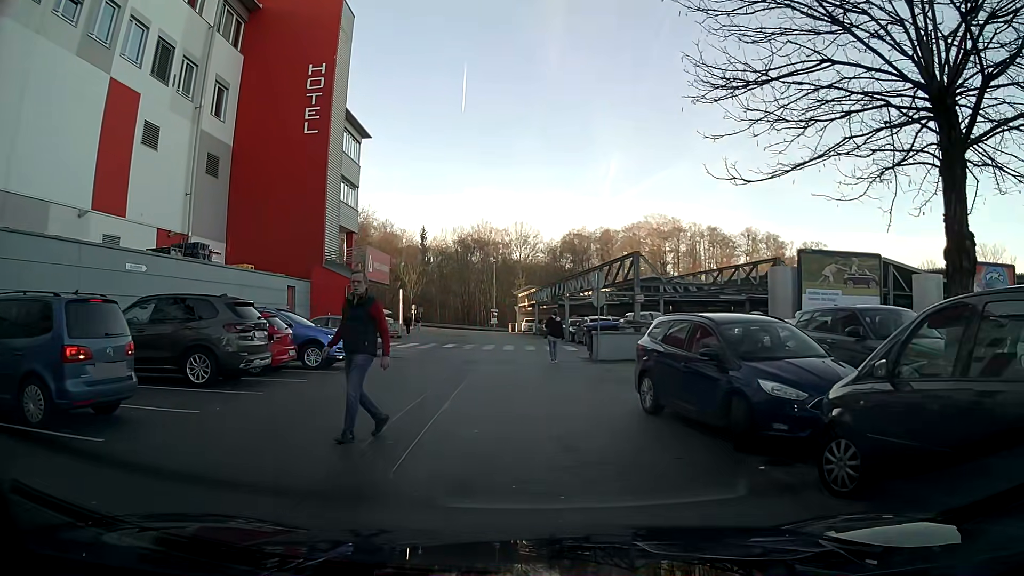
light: Day
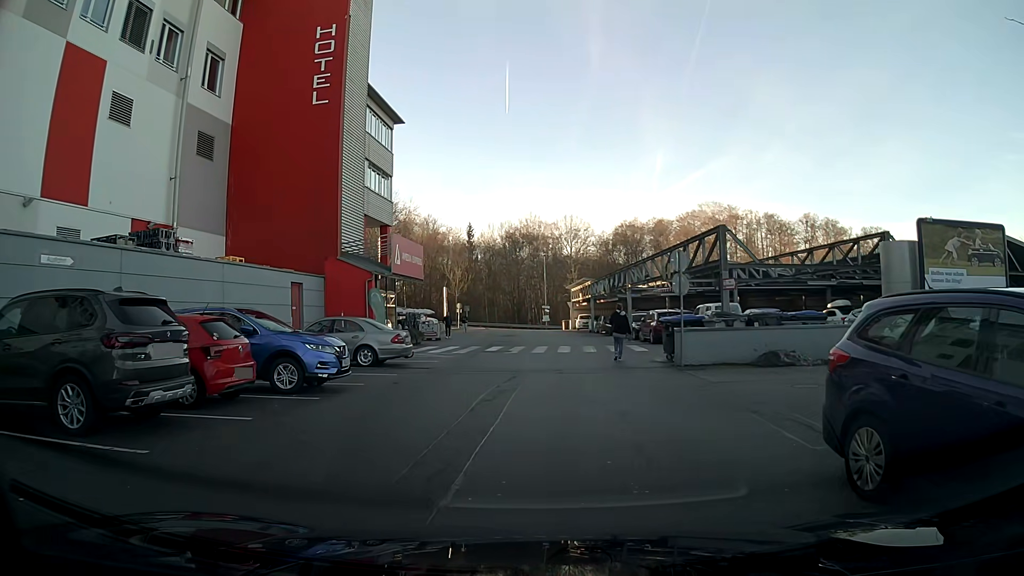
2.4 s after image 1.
(-0.2, +5.5) m; -4°
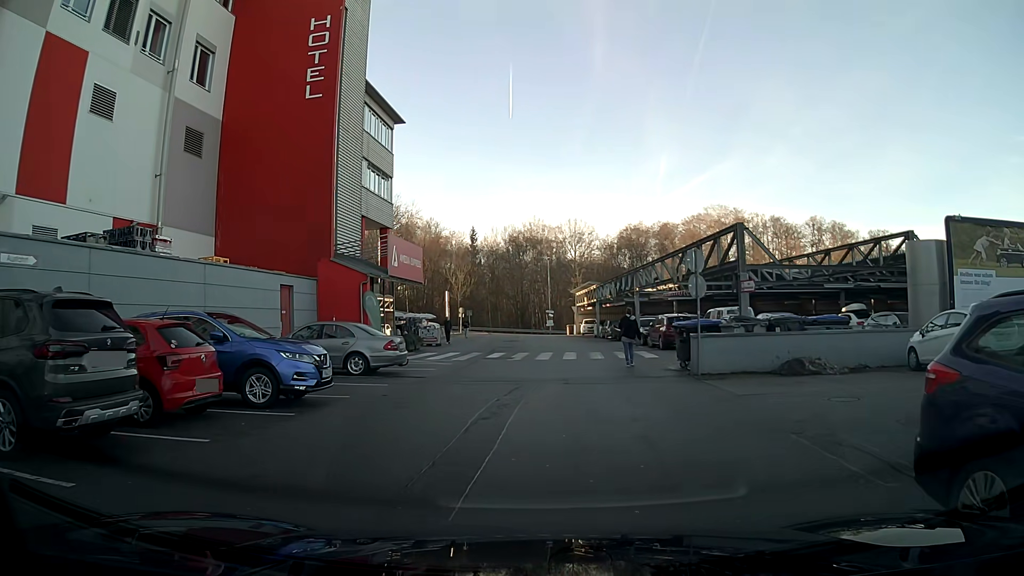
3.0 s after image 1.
(0.0, +1.4) m; -1°
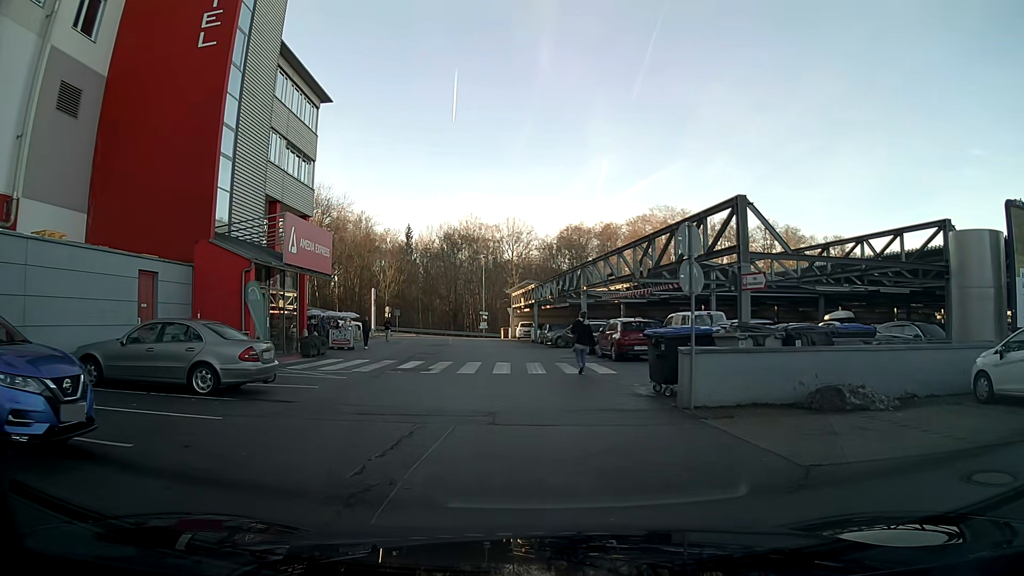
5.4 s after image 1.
(+0.2, +5.4) m; +4°
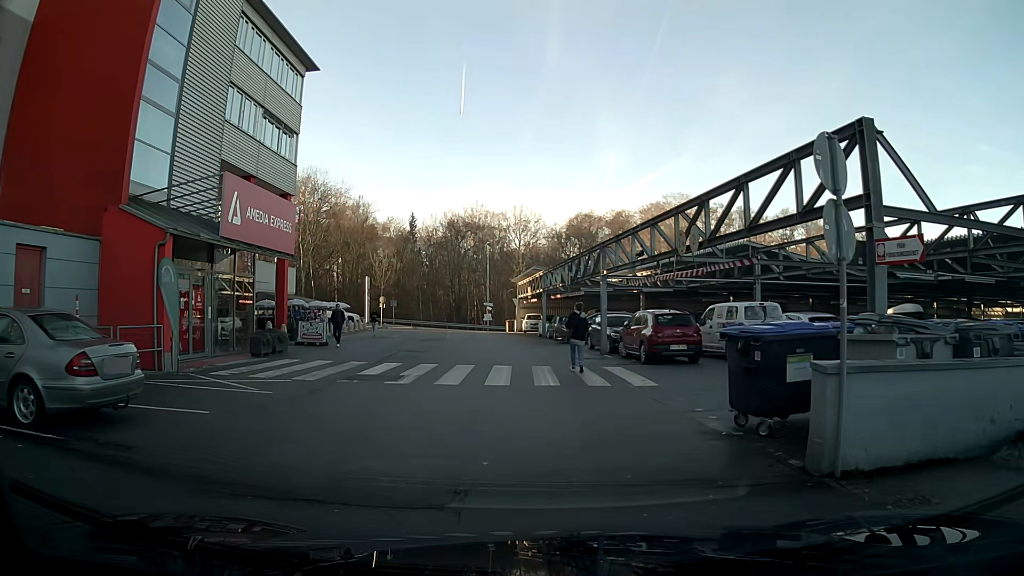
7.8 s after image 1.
(0.0, +5.5) m; 0°
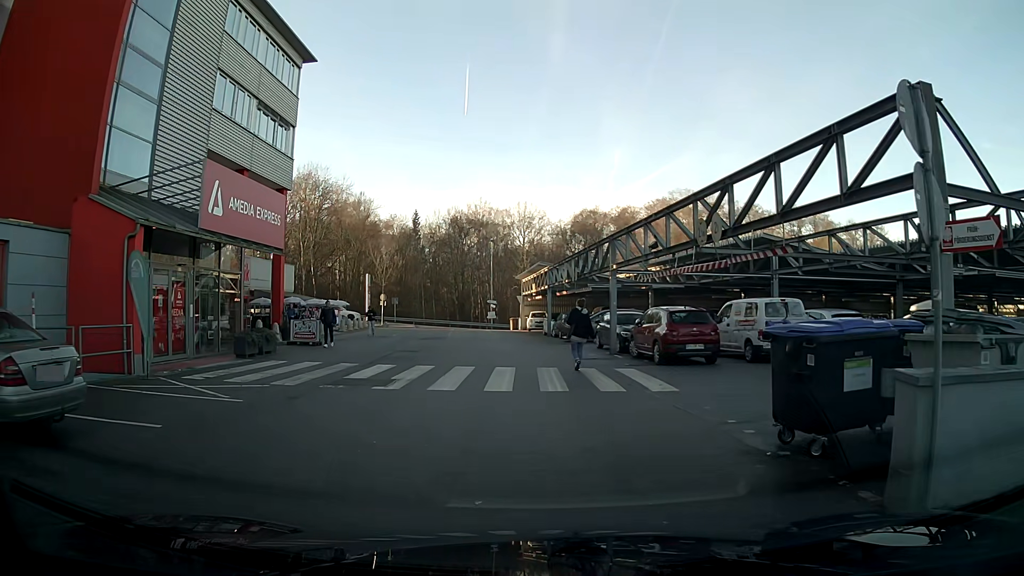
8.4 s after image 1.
(0.0, +1.5) m; 0°
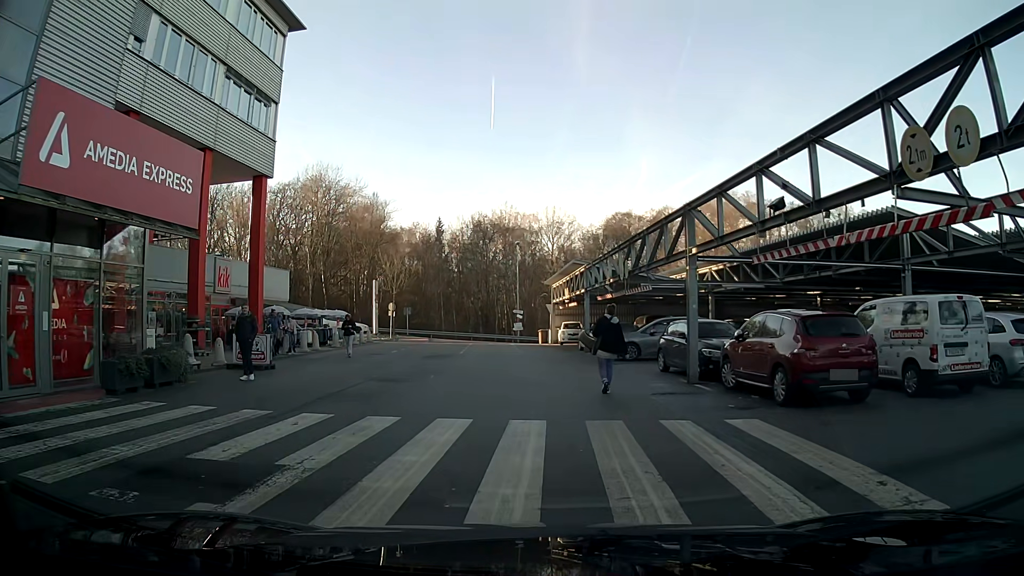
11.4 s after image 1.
(0.0, +7.7) m; -2°
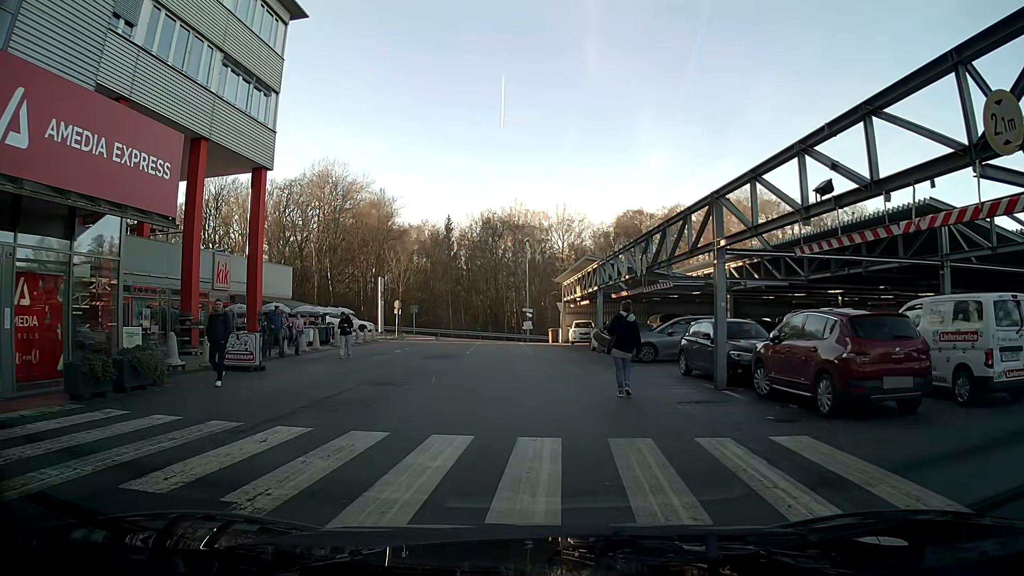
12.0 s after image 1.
(0.0, +1.5) m; -2°
(0, +10) (0, +20) (0, +30) (-1, +40) (-1, +50) (-4, +59) (-13, +61) (-23, +61) (-33, +61) (-43, +61) m
